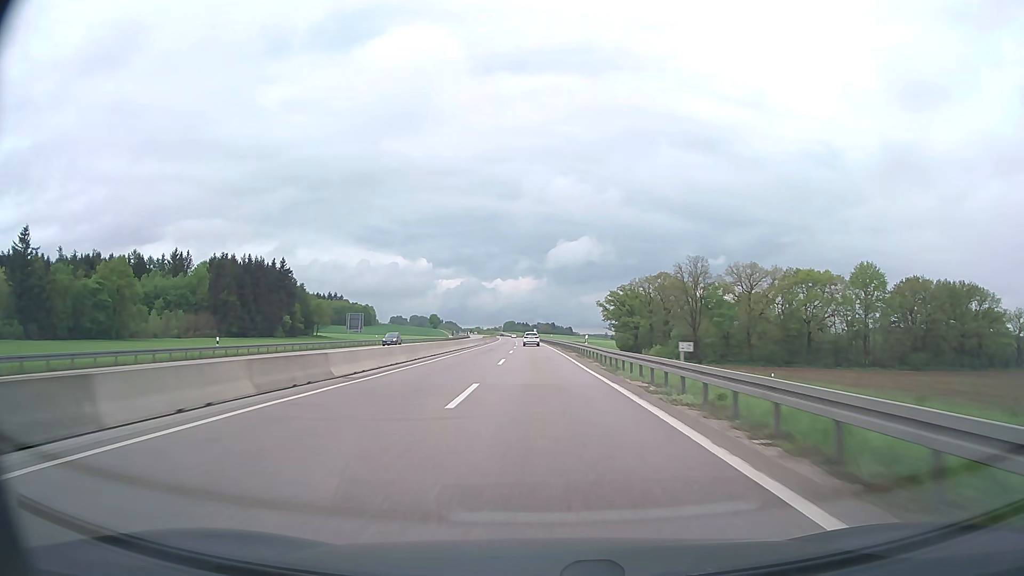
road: trunk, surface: asphalt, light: Day
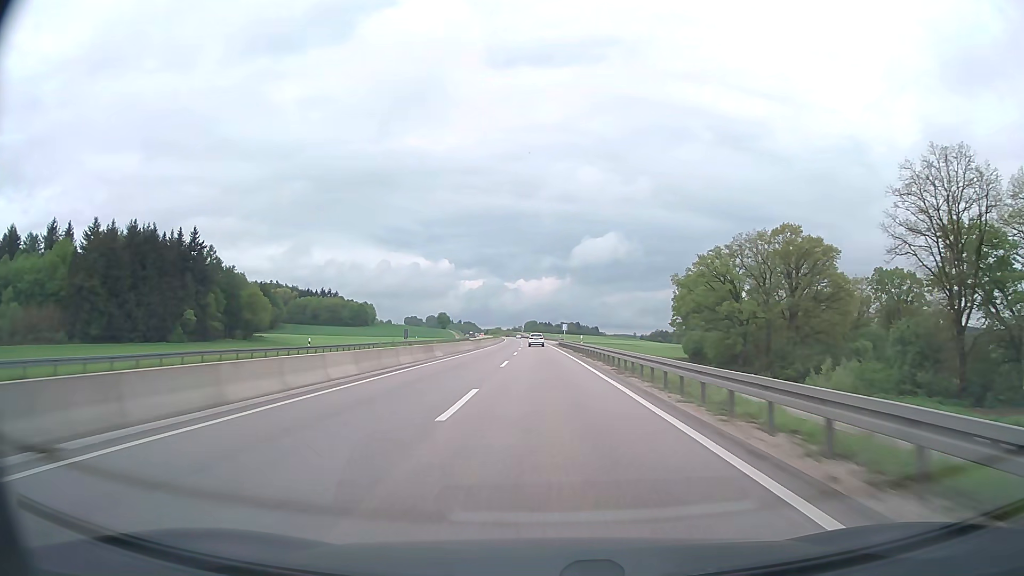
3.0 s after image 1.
(-2.3, +92.1) m; -2°
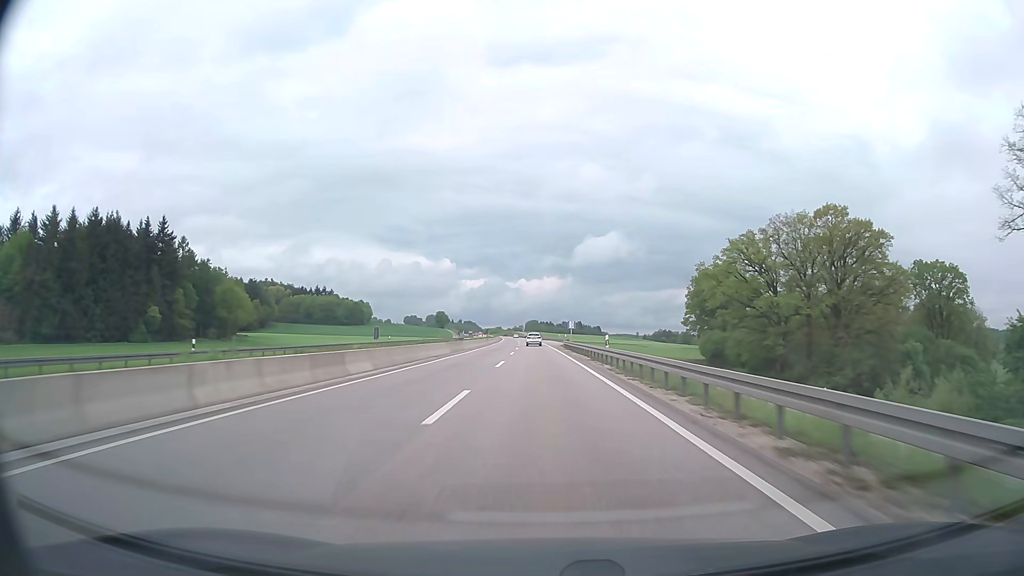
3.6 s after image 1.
(0.0, +18.7) m; 0°
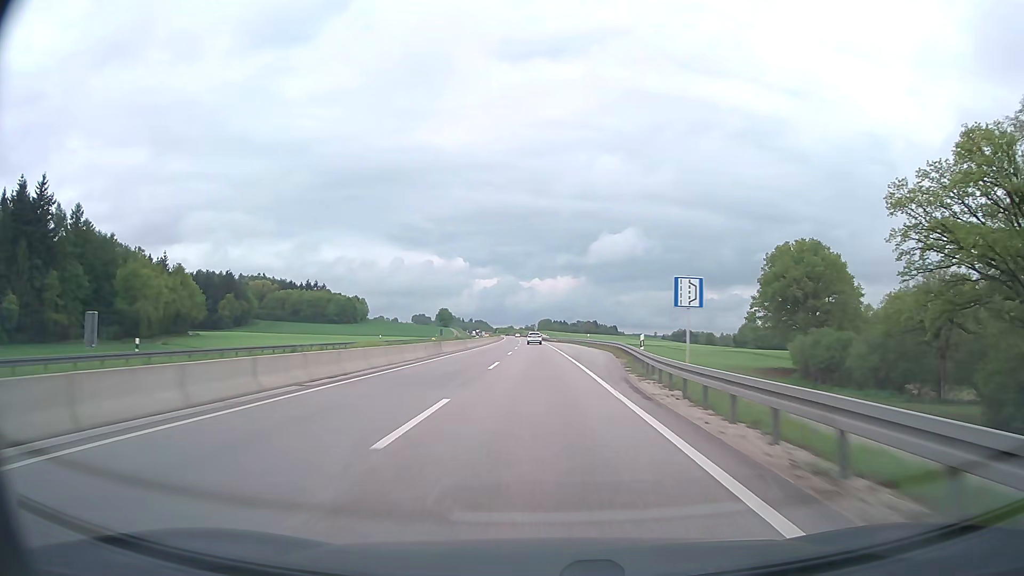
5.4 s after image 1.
(-0.5, +56.5) m; -1°
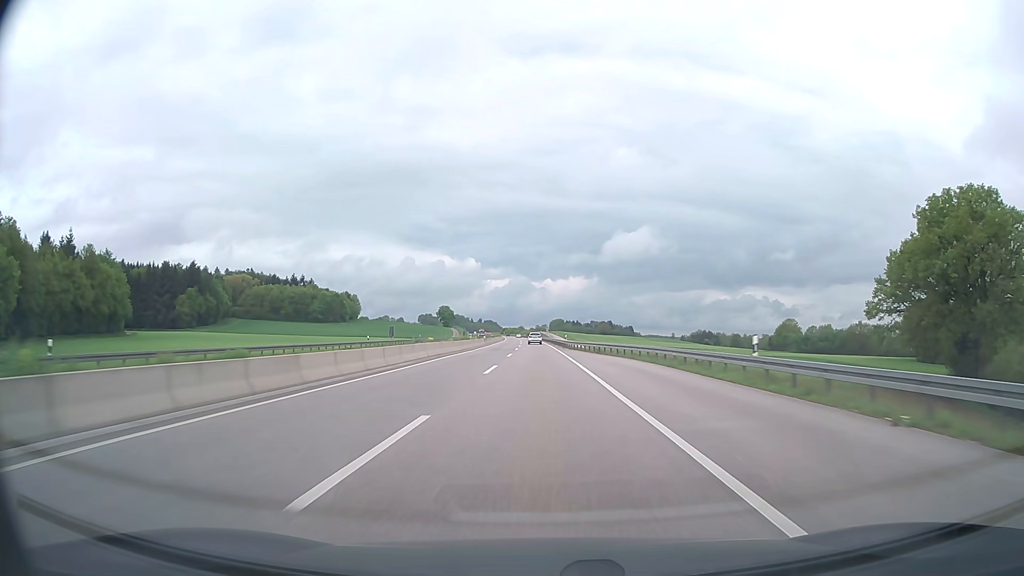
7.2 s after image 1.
(-0.6, +57.0) m; -1°
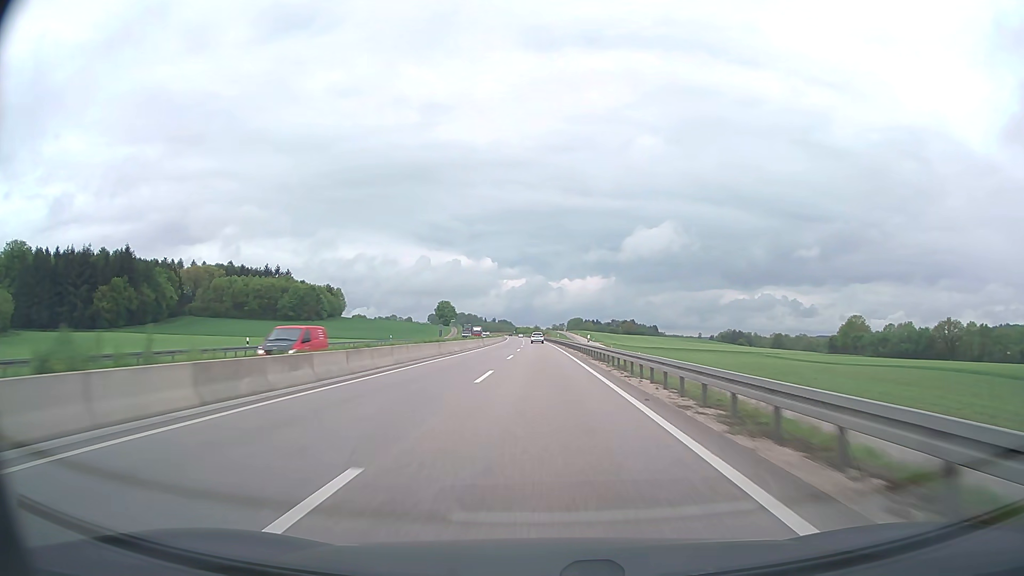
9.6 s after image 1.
(-0.8, +76.8) m; -1°
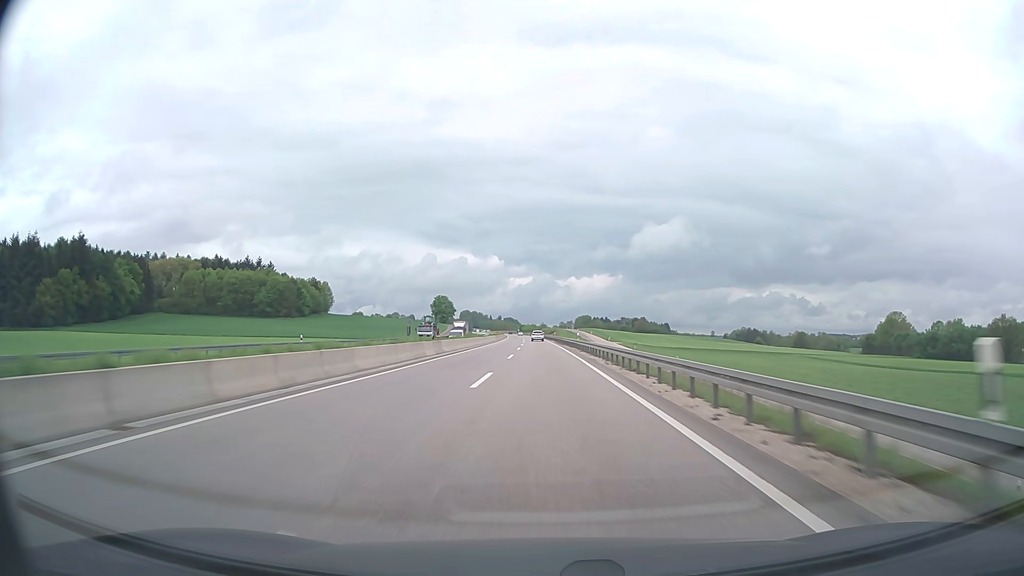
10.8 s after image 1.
(-0.2, +38.4) m; -1°
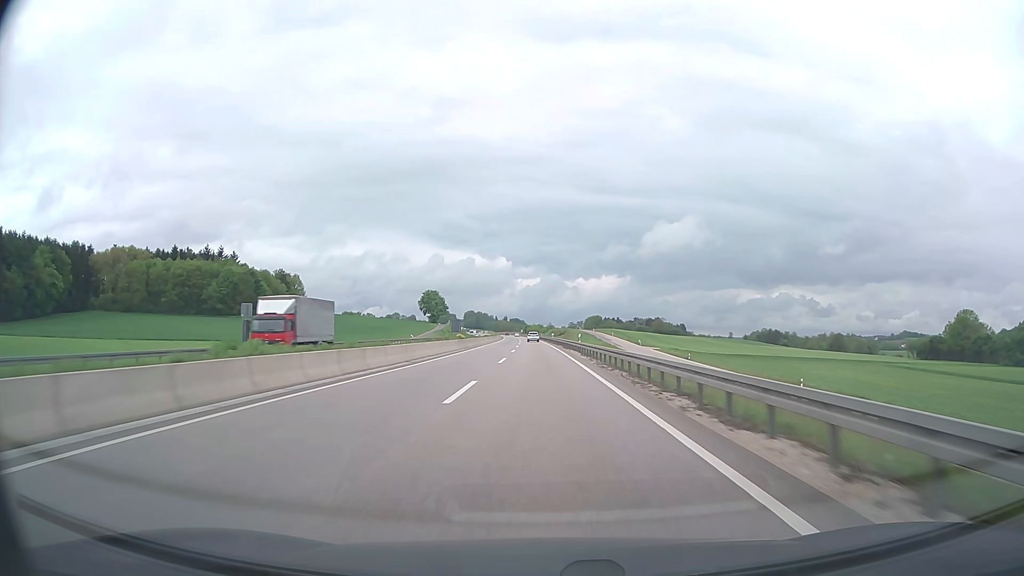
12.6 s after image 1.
(-0.2, +57.6) m; -1°
(0, +10) (0, +20) (0, +30) (0, +40) (0, +50) (-1, +60) (-1, +70) (-1, +80) (-1, +90) (-2, +100) m
